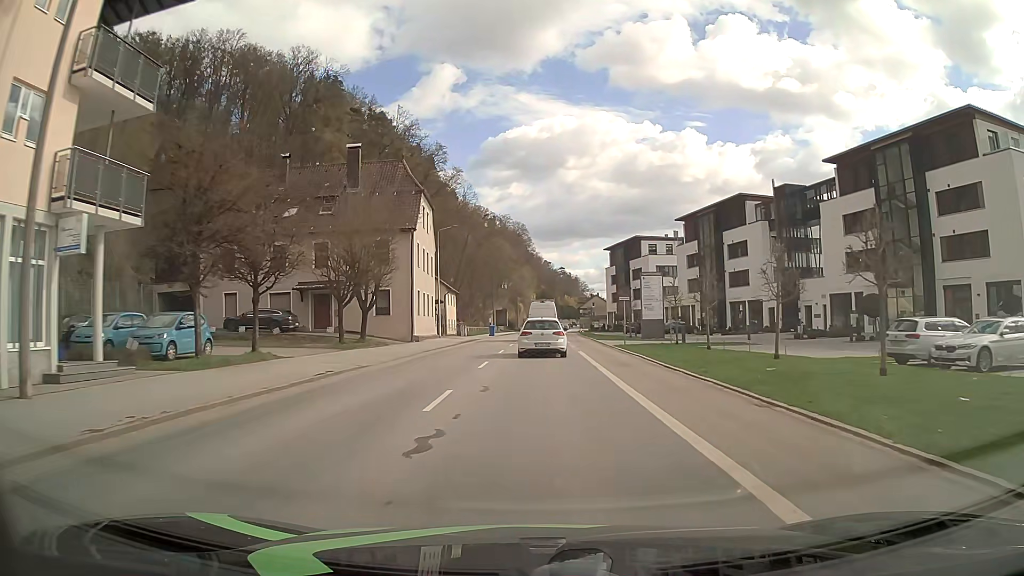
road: secondary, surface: asphalt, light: Day
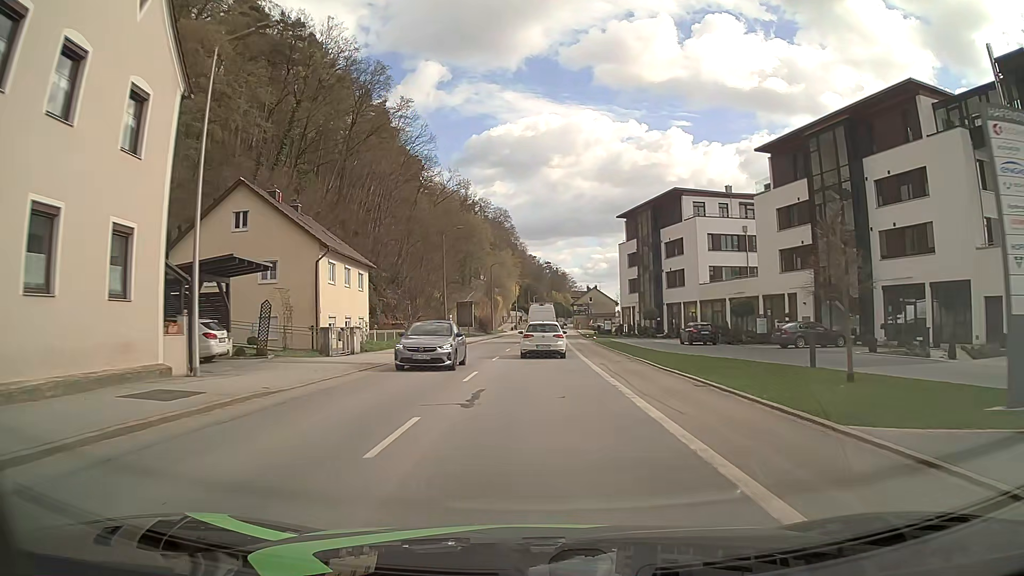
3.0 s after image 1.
(+0.1, +39.4) m; +1°
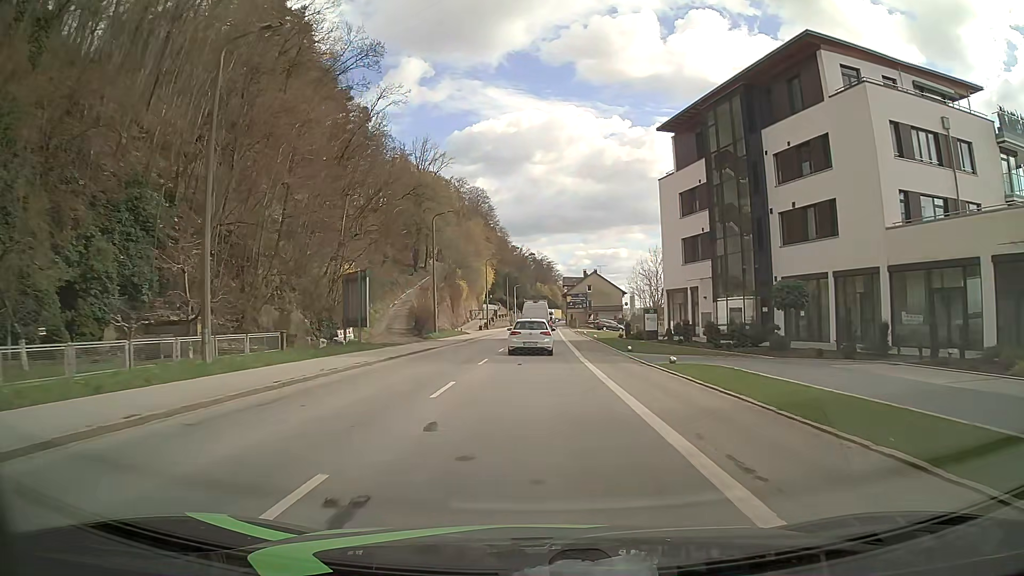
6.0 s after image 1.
(+0.3, +39.8) m; +1°
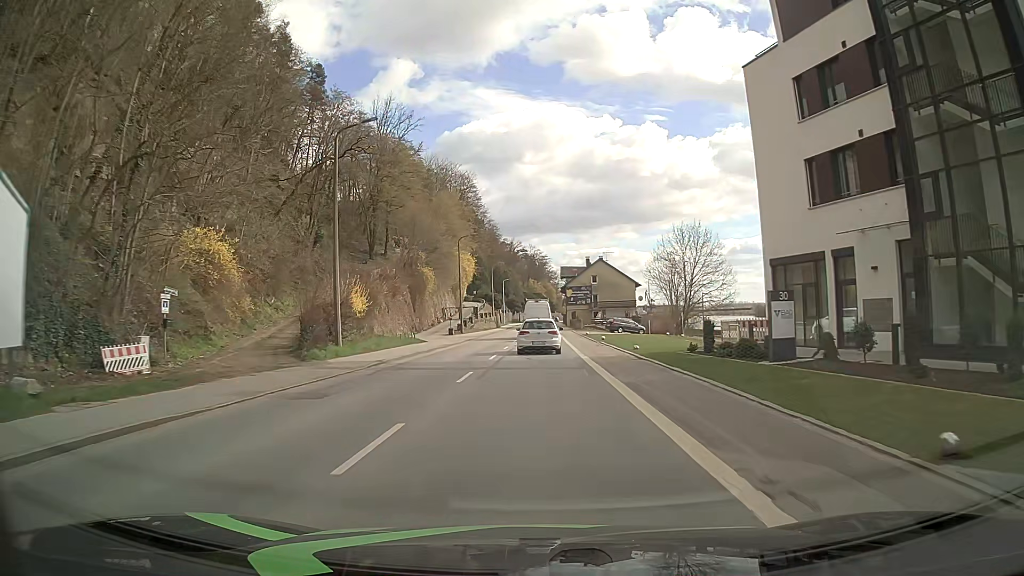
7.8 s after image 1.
(+0.1, +23.9) m; +1°
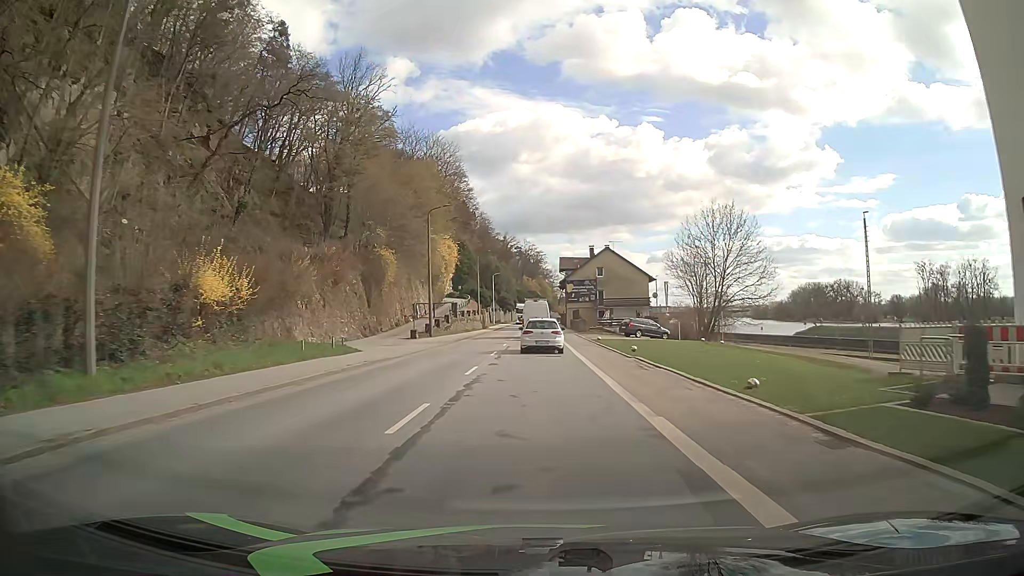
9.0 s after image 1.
(0.0, +15.9) m; 0°
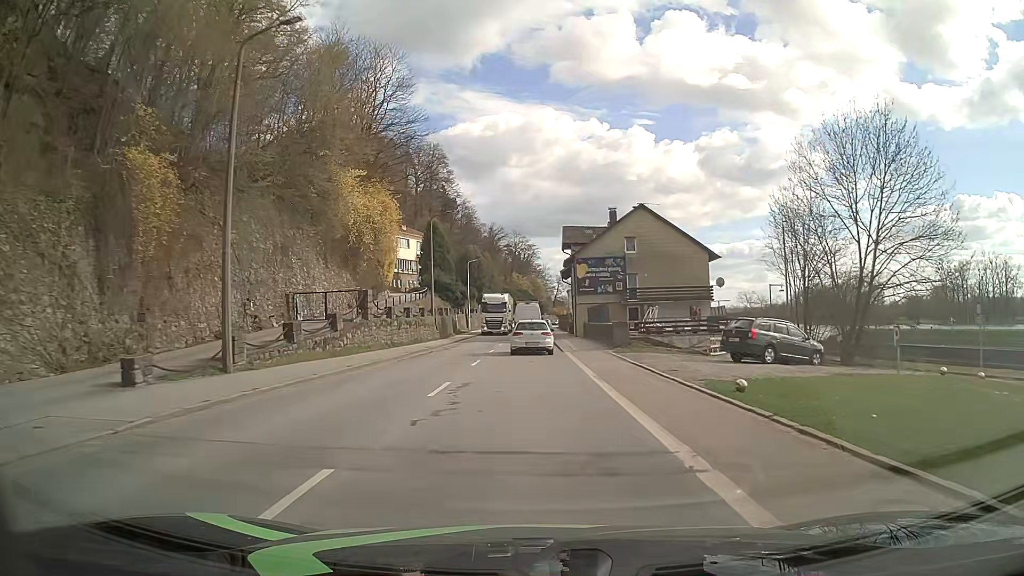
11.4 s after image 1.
(+0.2, +31.8) m; +1°
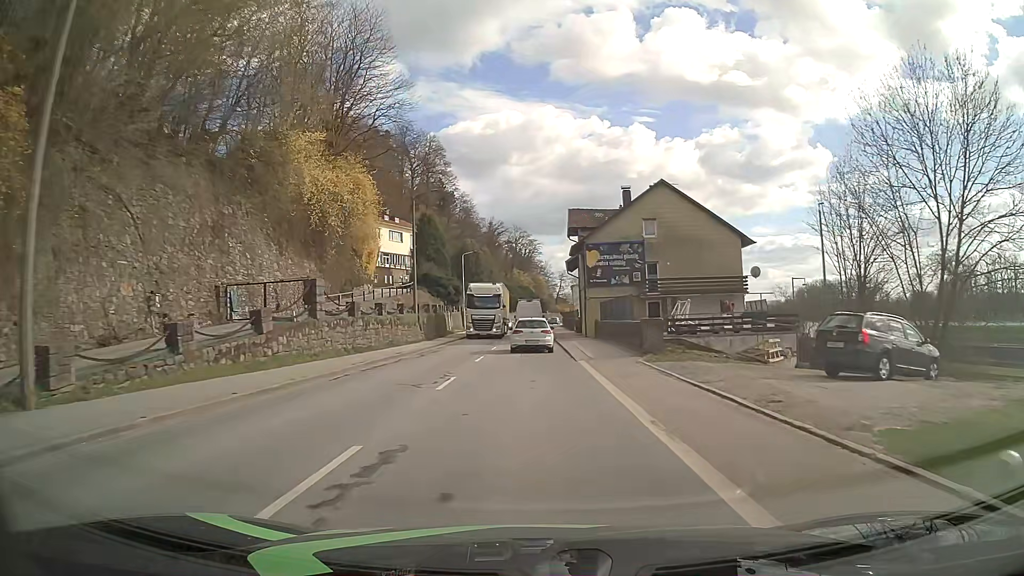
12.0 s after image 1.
(0.0, +7.9) m; -1°
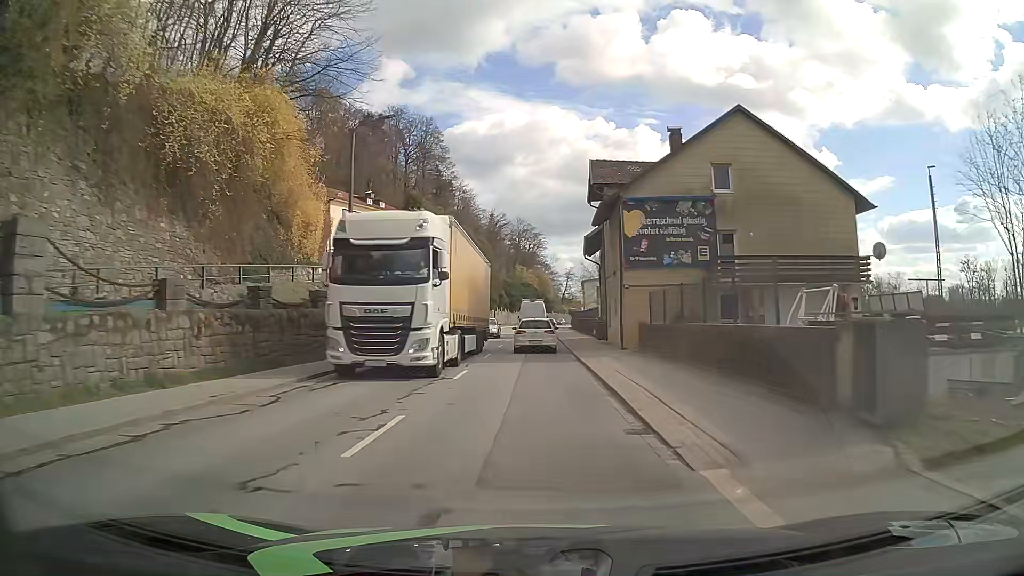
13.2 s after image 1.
(0.0, +15.8) m; 0°
(0, +10) (0, +20) (0, +30) (0, +40) (0, +50) (0, +60) (0, +70) (0, +80) (0, +90) (+1, +100) m
